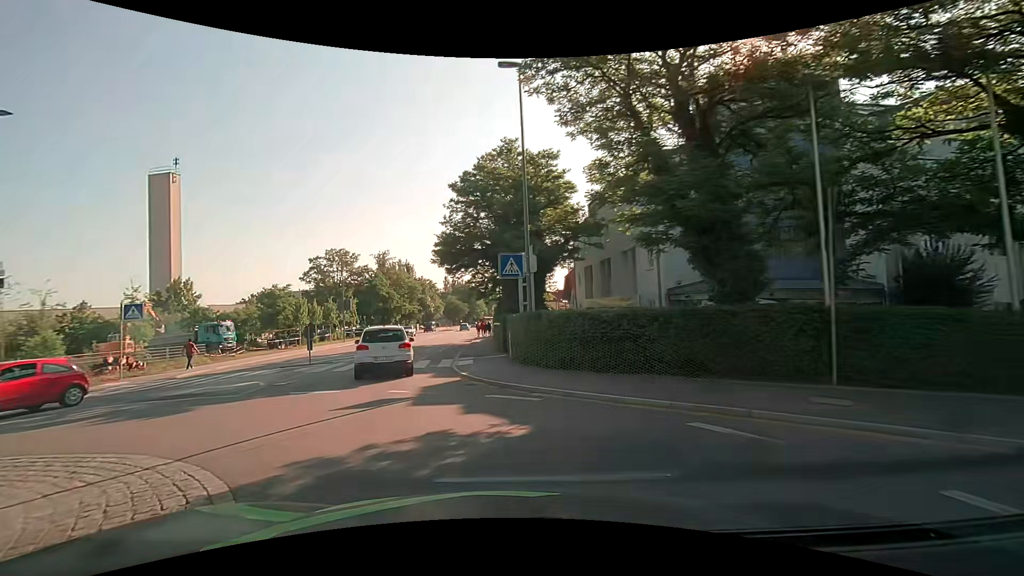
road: tertiary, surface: asphalt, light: Day
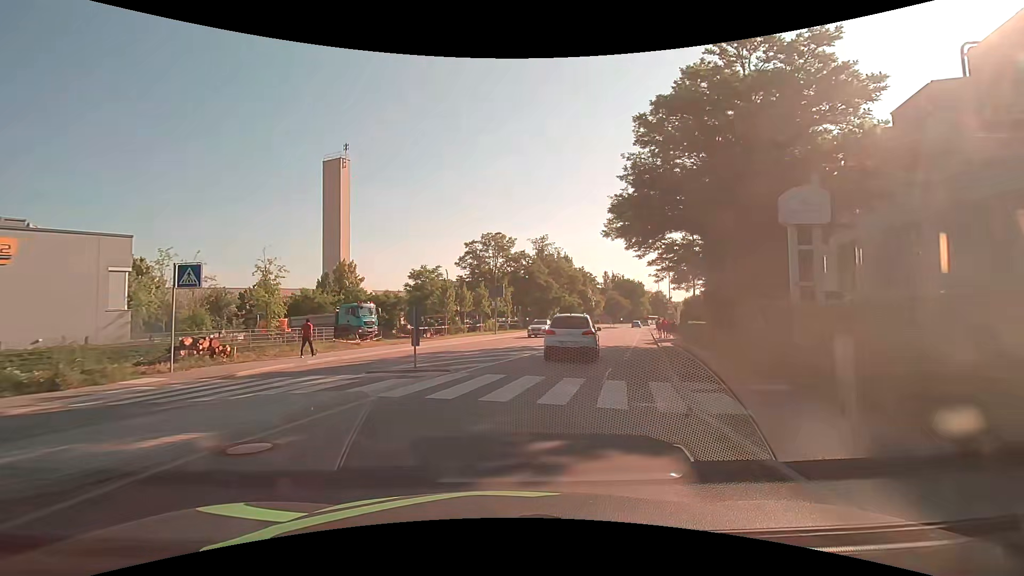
(-2.0, +11.4) m; -17°
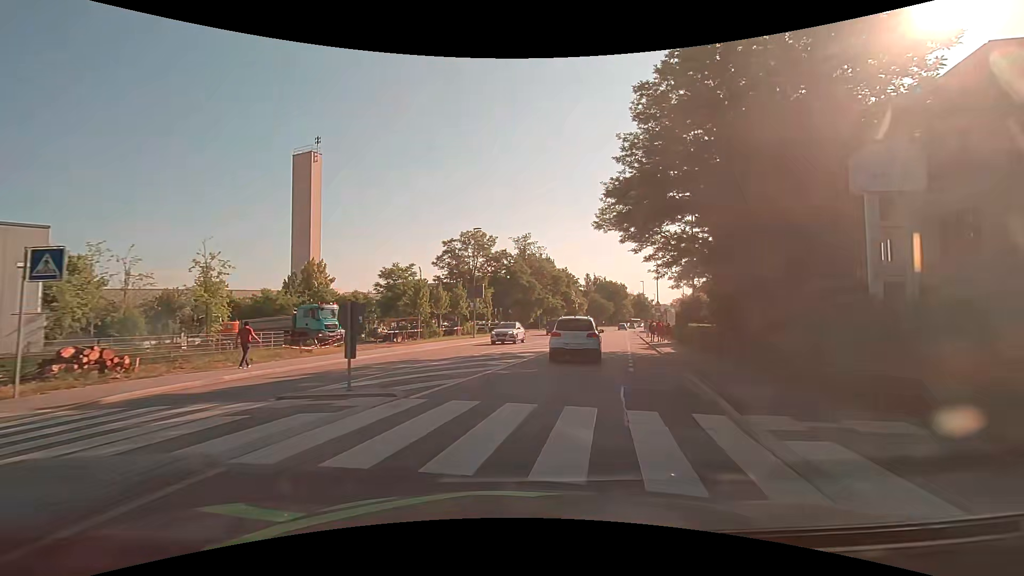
(0.0, +4.1) m; +2°
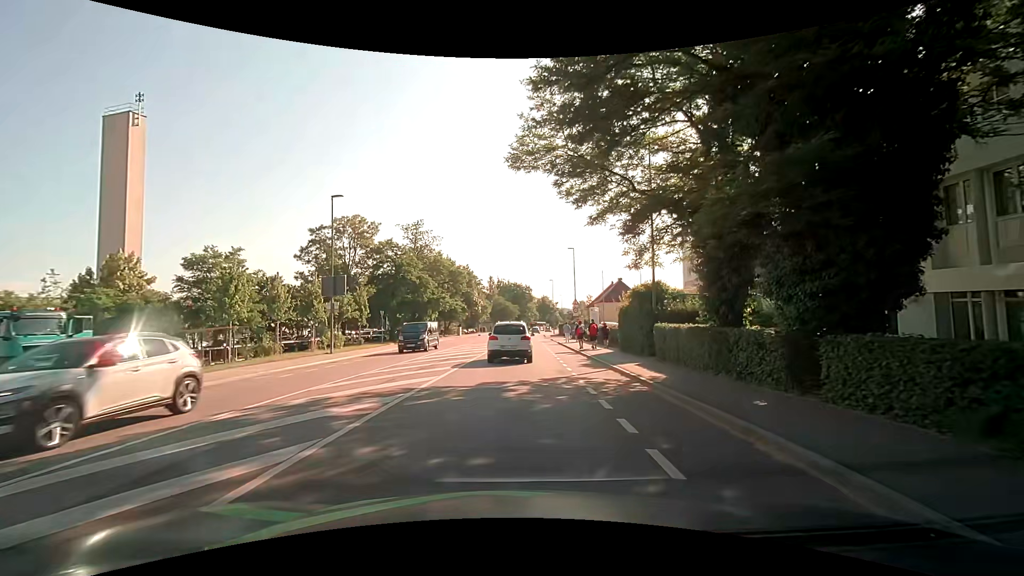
(+1.4, +13.0) m; +11°
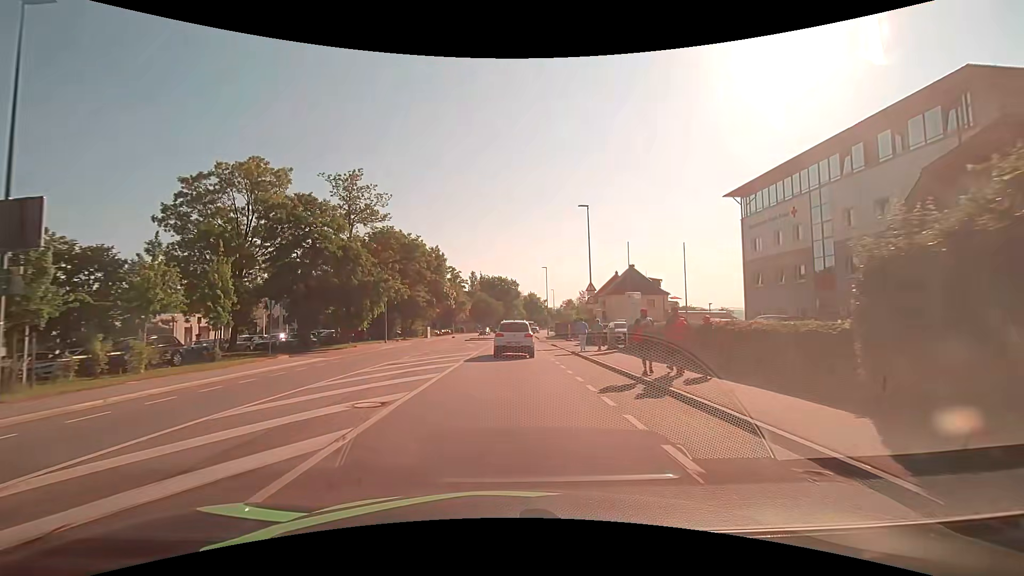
(+0.4, +20.1) m; +2°
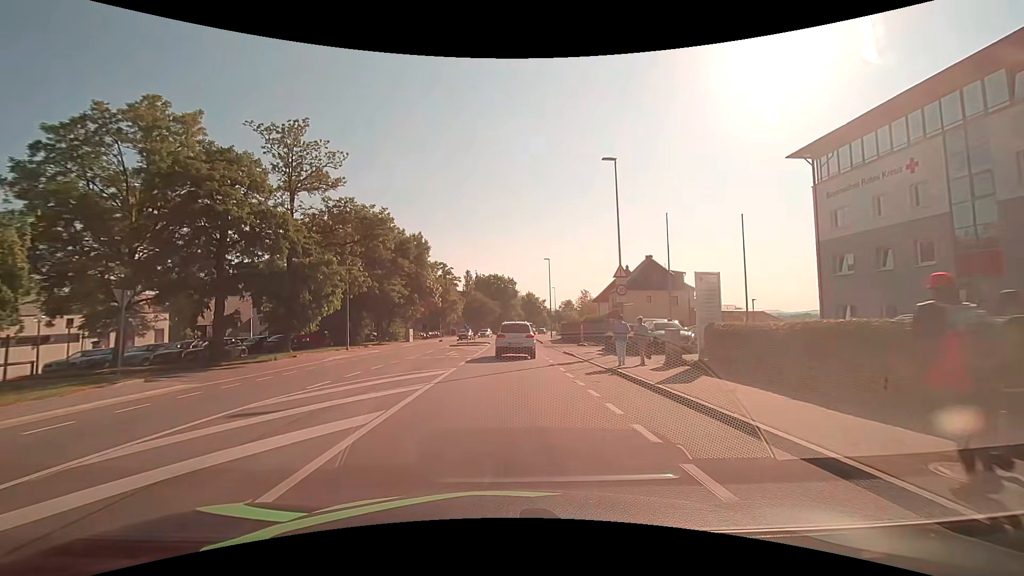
(+0.1, +10.8) m; +1°
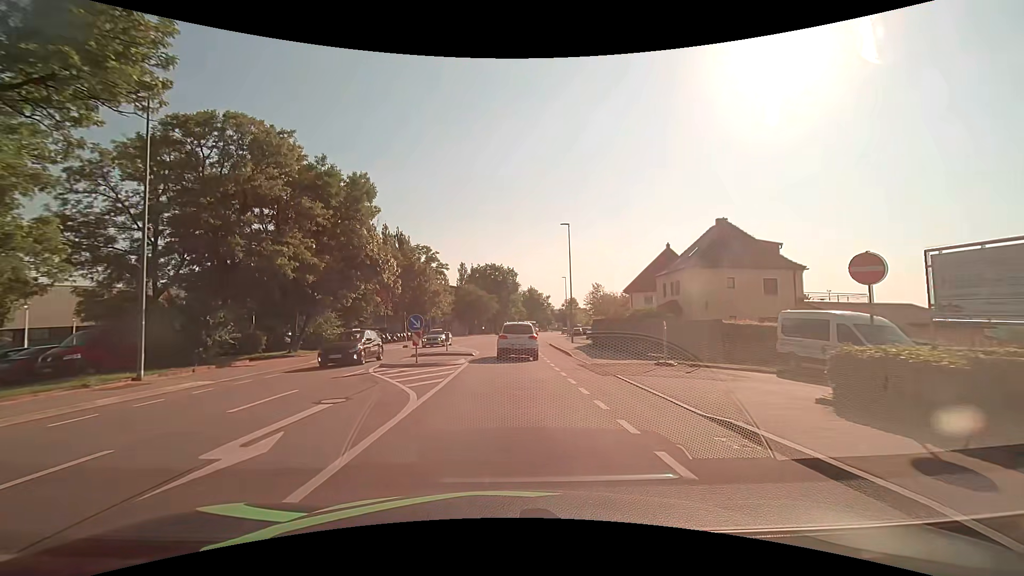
(-0.1, +21.5) m; 0°
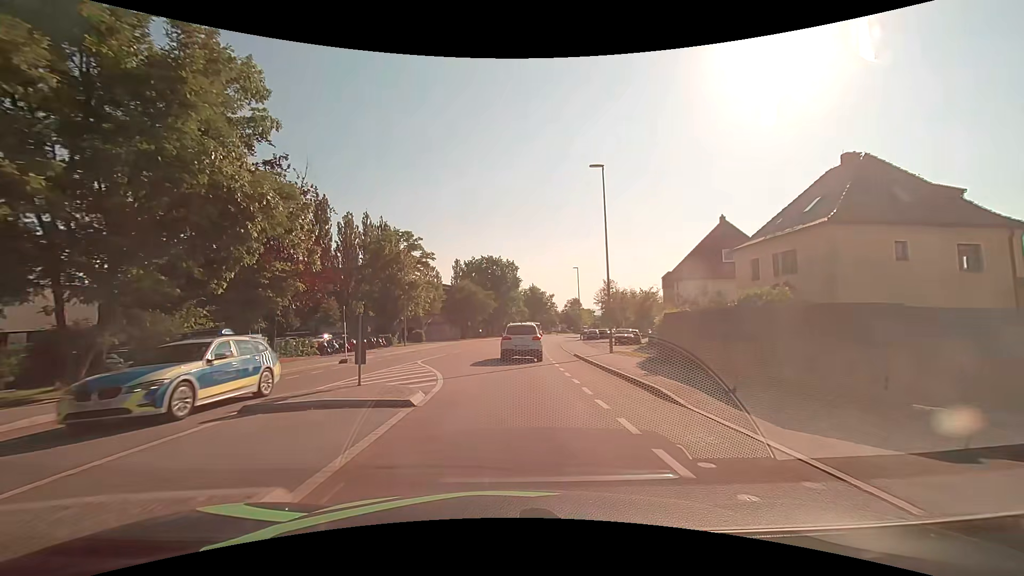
(-0.1, +15.9) m; 0°
(0, +10) (0, +20) (0, +30) (+1, +40) (+1, +50) (+2, +60) (+4, +70) (+6, +80) (+8, +89) (+10, +99) m
